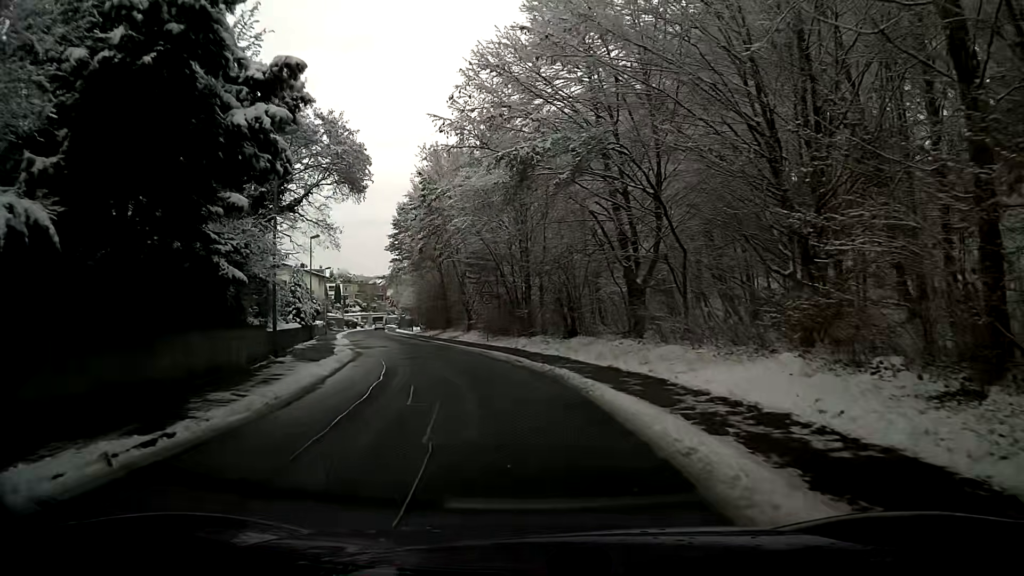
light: Day
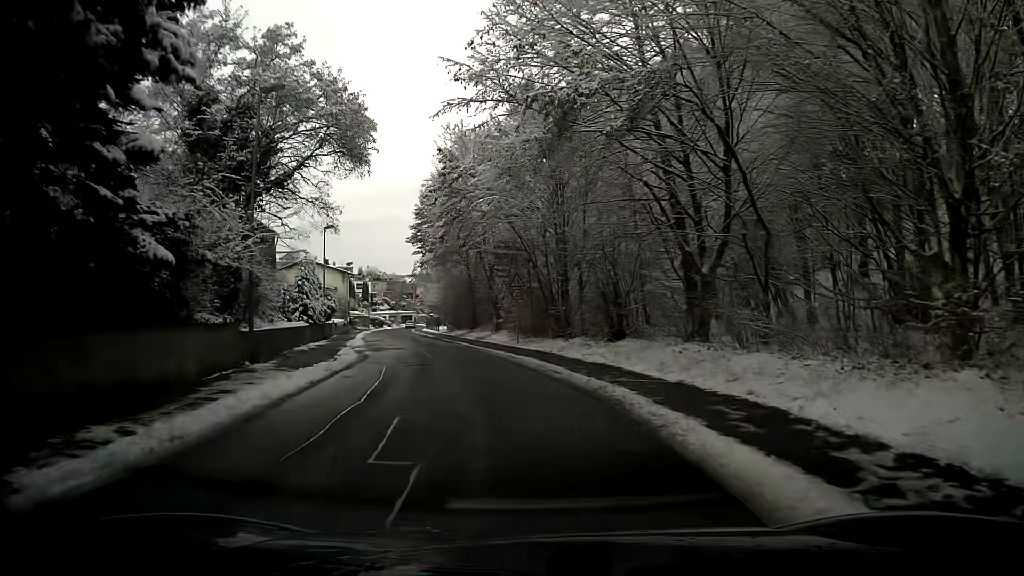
(-0.1, +4.8) m; -3°
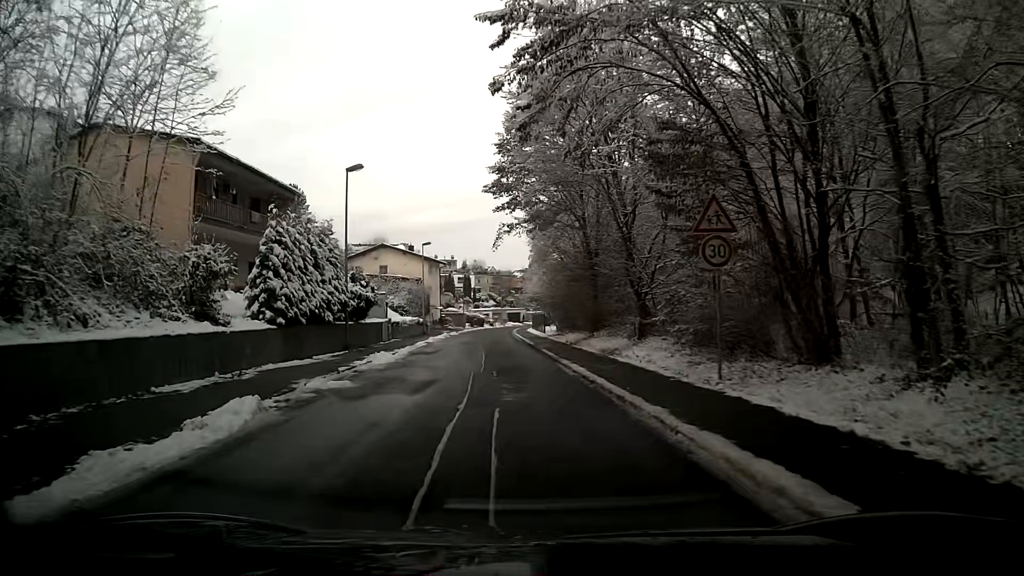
(-1.7, +19.3) m; -9°
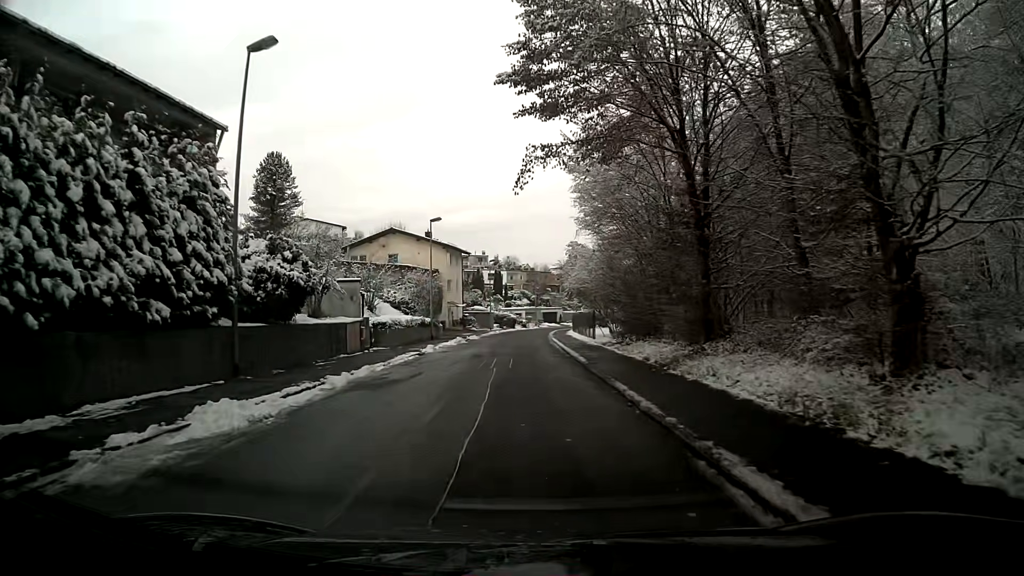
(-0.4, +14.6) m; -3°
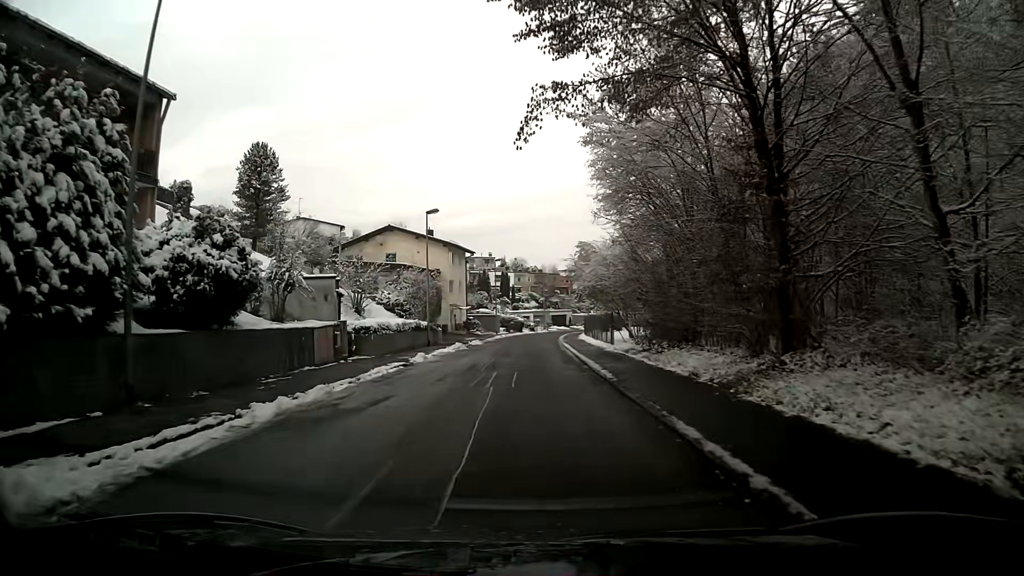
(0.0, +4.9) m; 0°
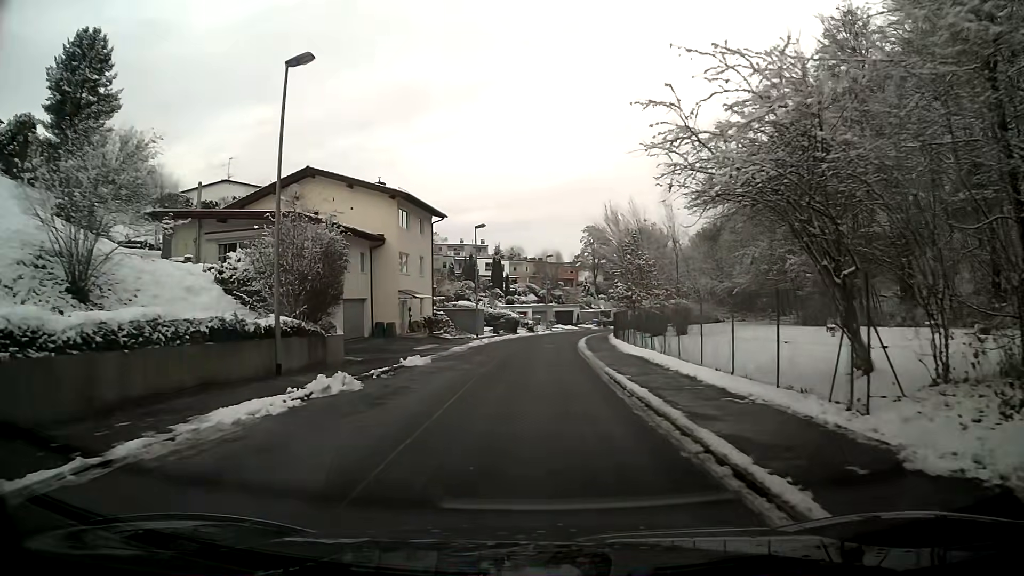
(0.0, +24.4) m; +1°
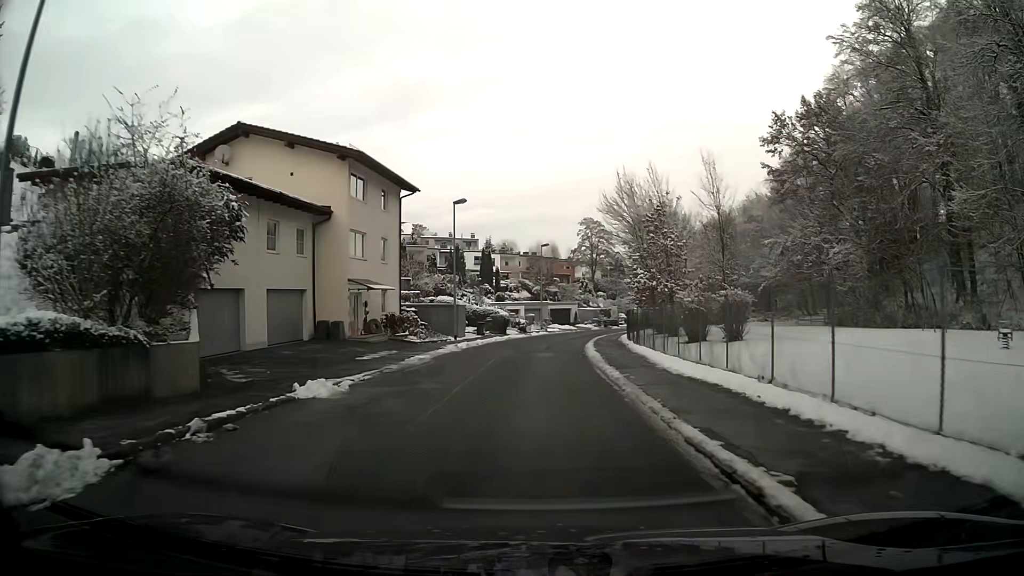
(0.0, +9.8) m; +1°
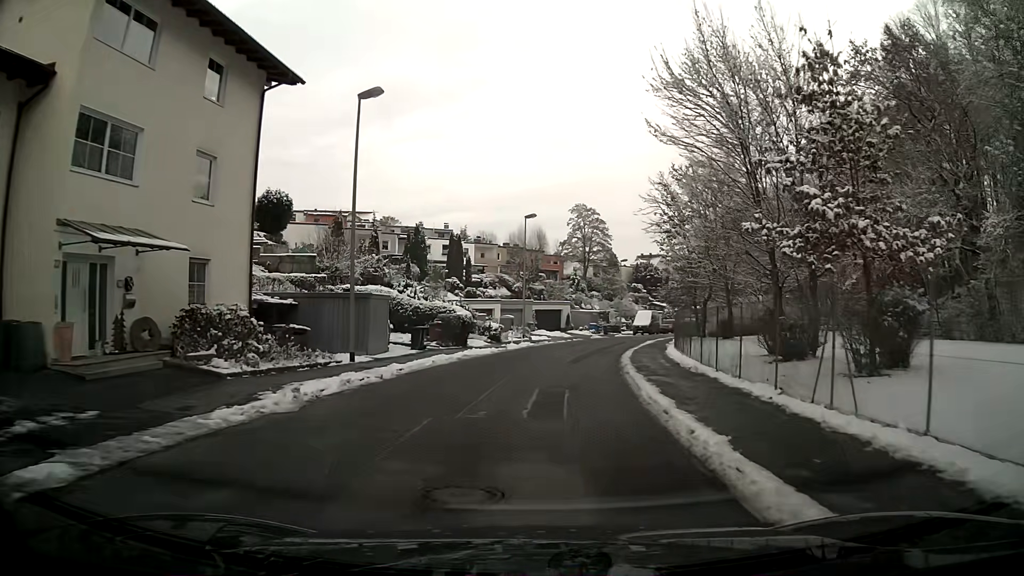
(+0.2, +19.8) m; +2°
(0, +10) (+1, +20) (+2, +30) (+4, +40) (+7, +49) (+10, +59) (+13, +68) (+17, +77) (+21, +86) (+26, +95) m
